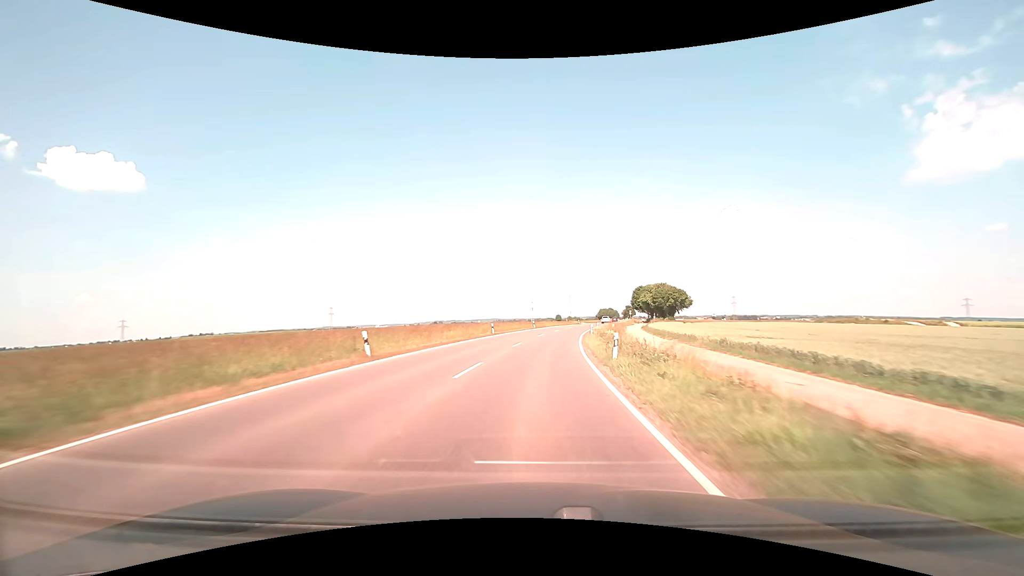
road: tertiary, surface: asphalt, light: Day
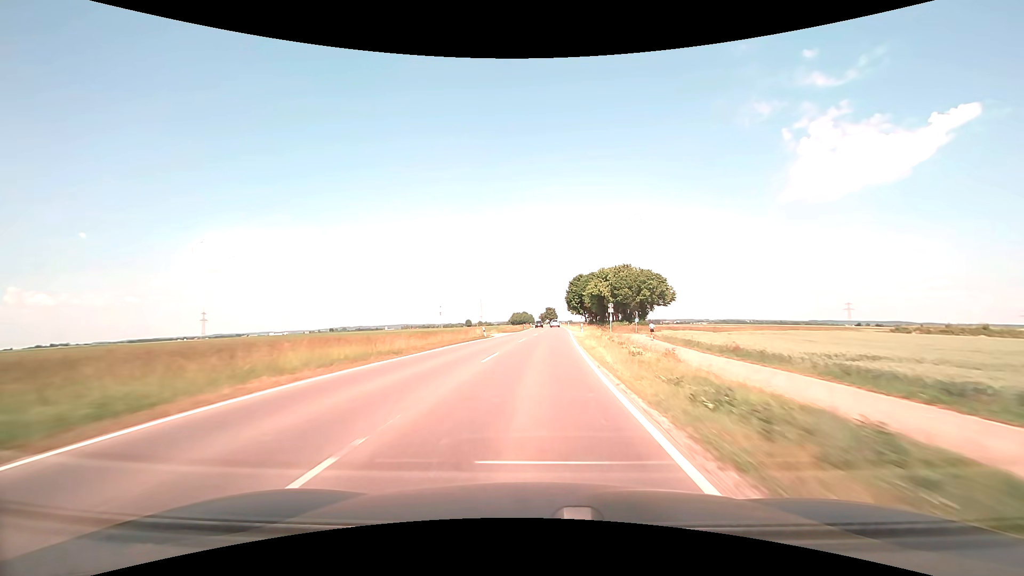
(+6.4, +68.6) m; +10°
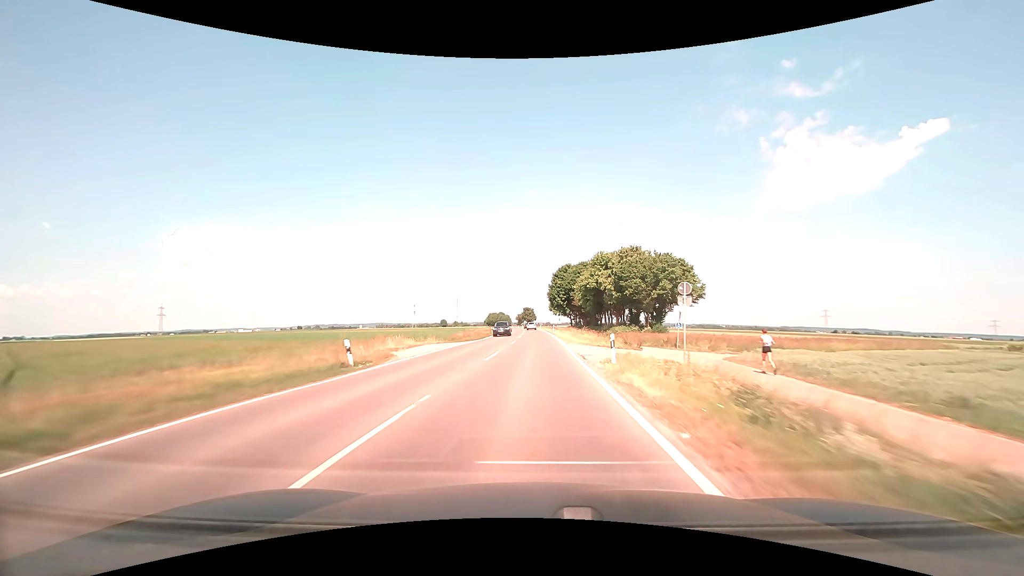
(+0.8, +27.8) m; +3°
(0, +10) (0, +20) (0, +30) (0, +40) (0, +50) (0, +60) (0, +70) (0, +80) (0, +90) (-1, +100) m
